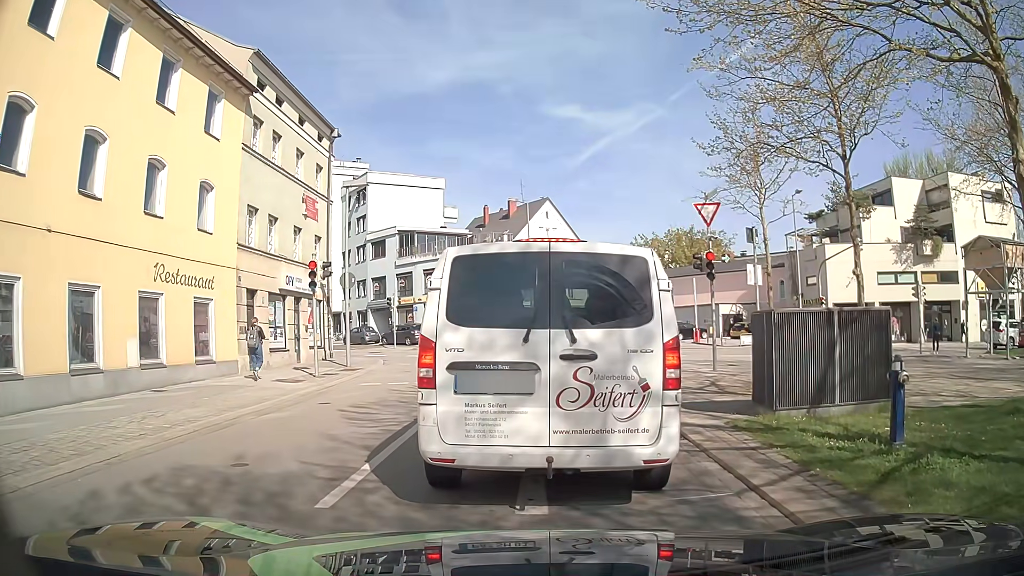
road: tertiary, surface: asphalt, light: Day
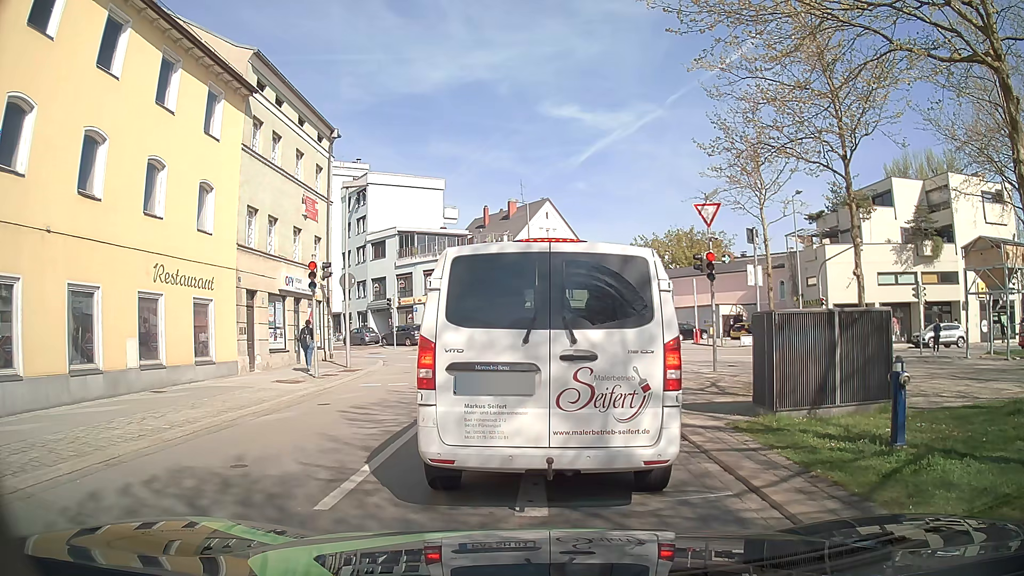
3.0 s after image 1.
(0.0, +0.1) m; 0°
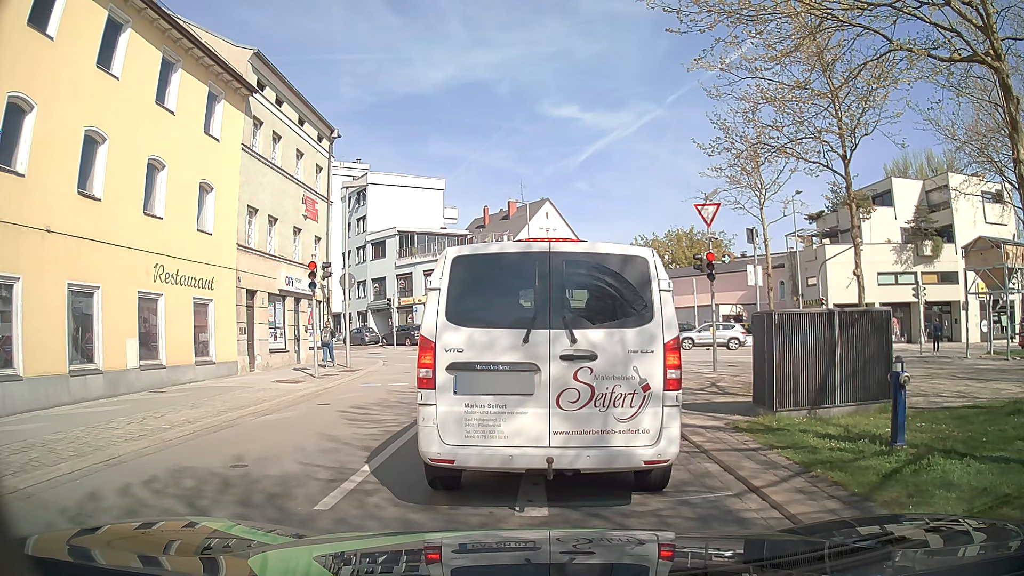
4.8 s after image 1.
(0.0, 0.0) m; 0°
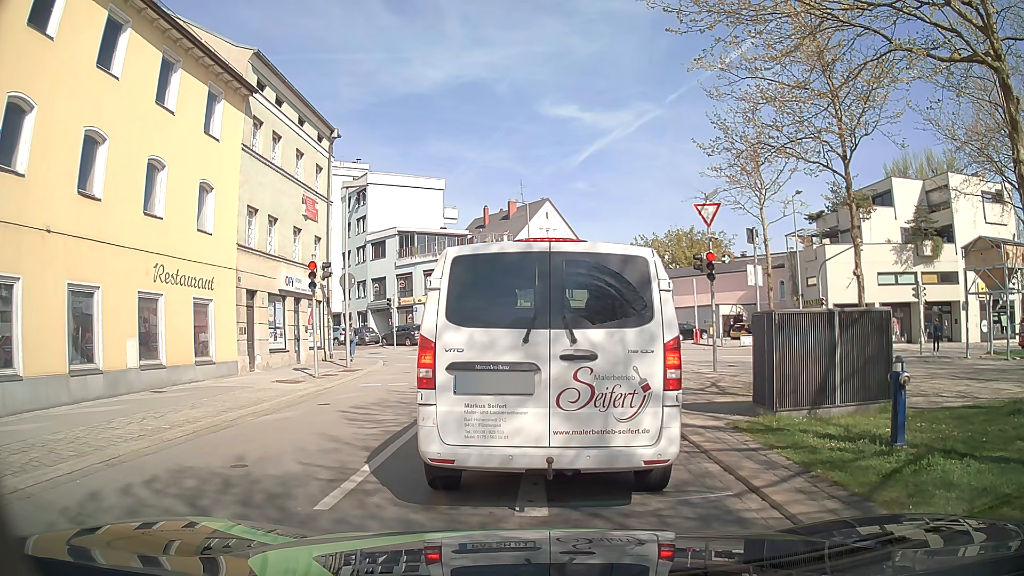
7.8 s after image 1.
(0.0, 0.0) m; 0°
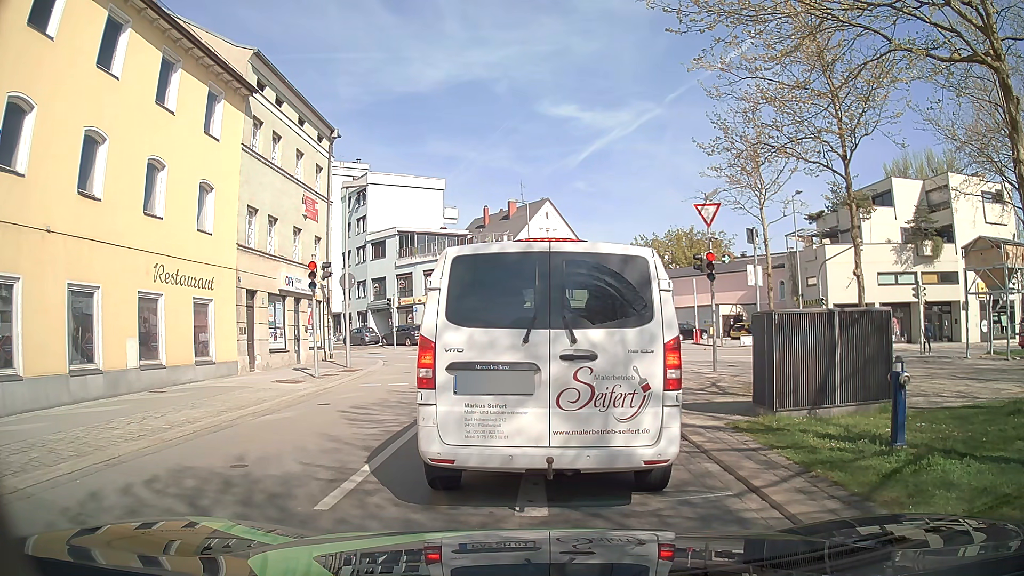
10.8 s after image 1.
(0.0, 0.0) m; 0°
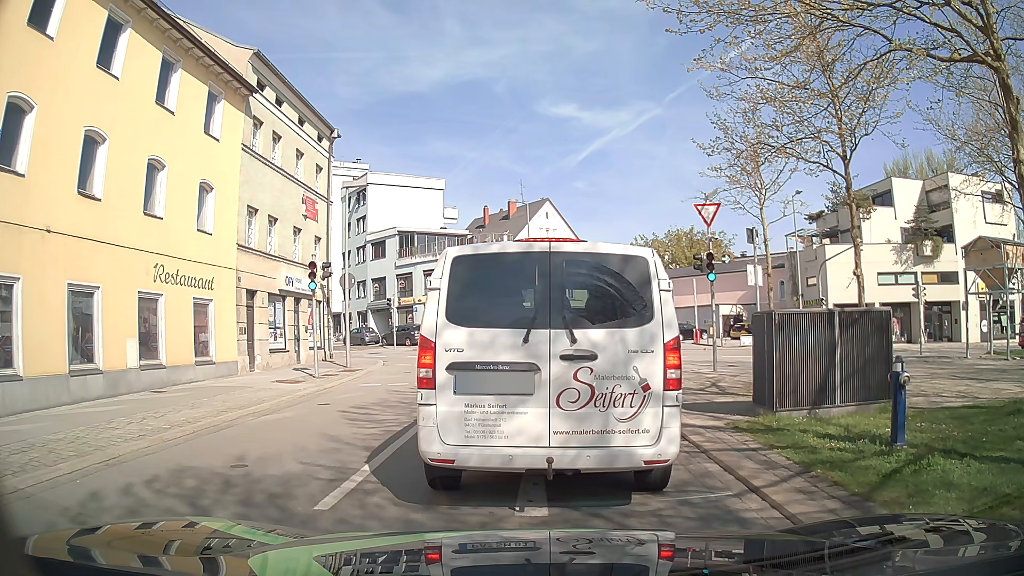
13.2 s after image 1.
(0.0, 0.0) m; 0°
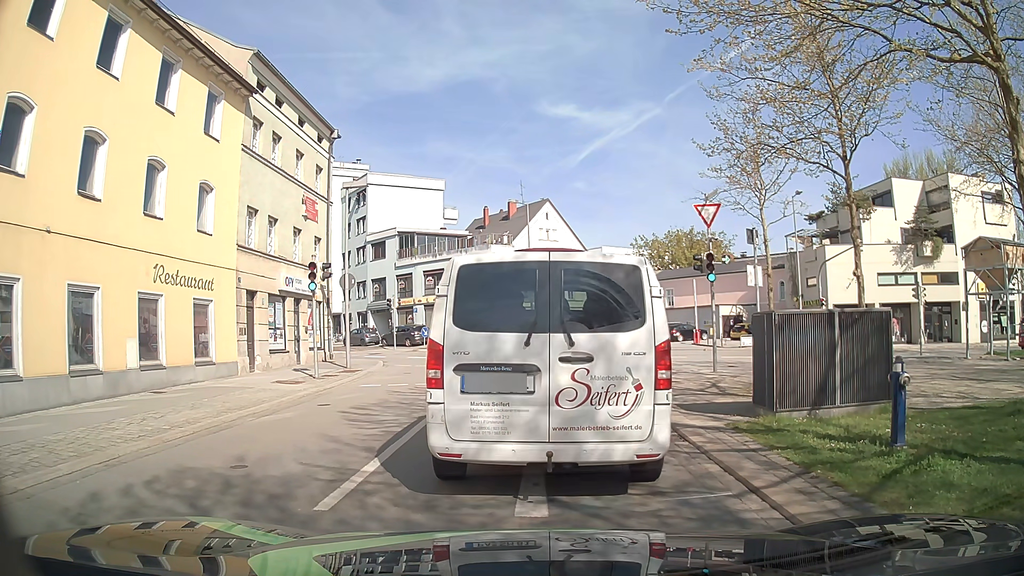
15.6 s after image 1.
(0.0, 0.0) m; 0°
